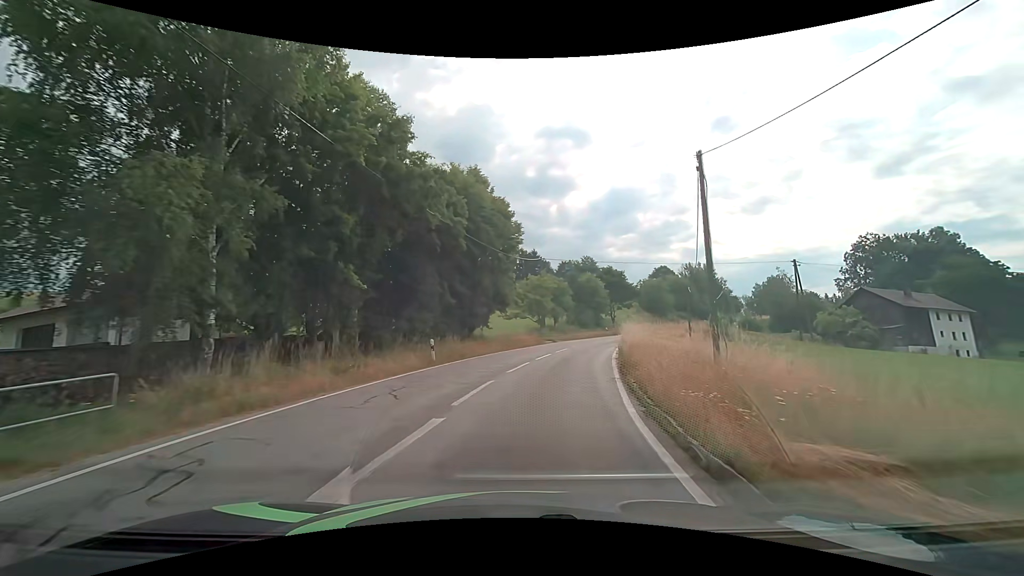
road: tertiary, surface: asphalt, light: Day
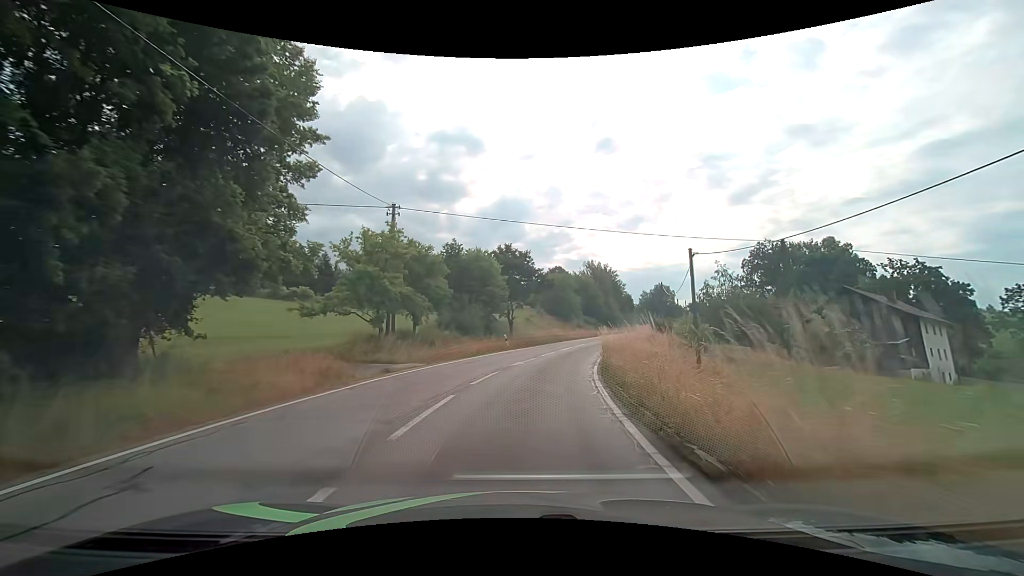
(+3.2, +26.6) m; +13°
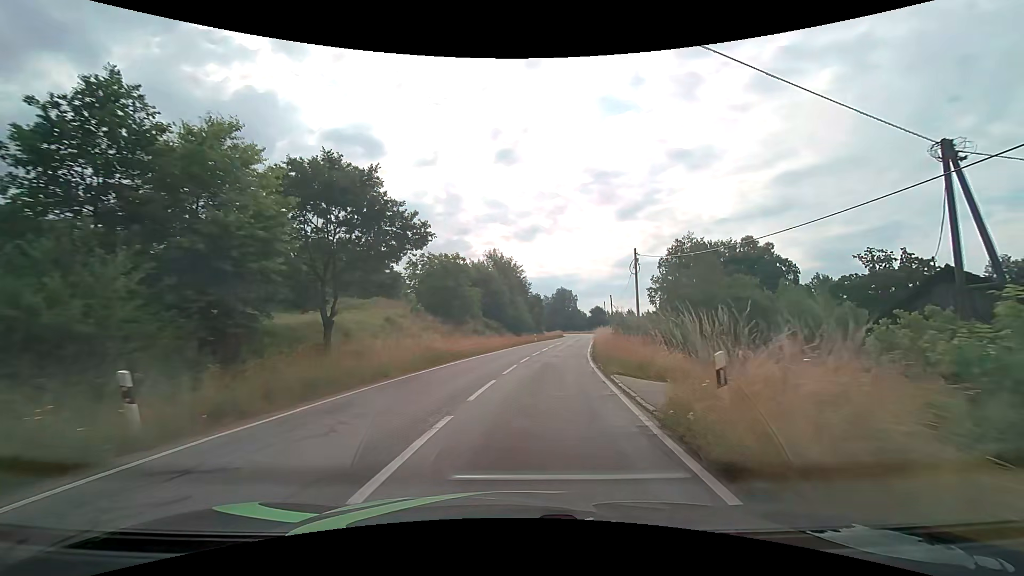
(+2.6, +27.3) m; +12°
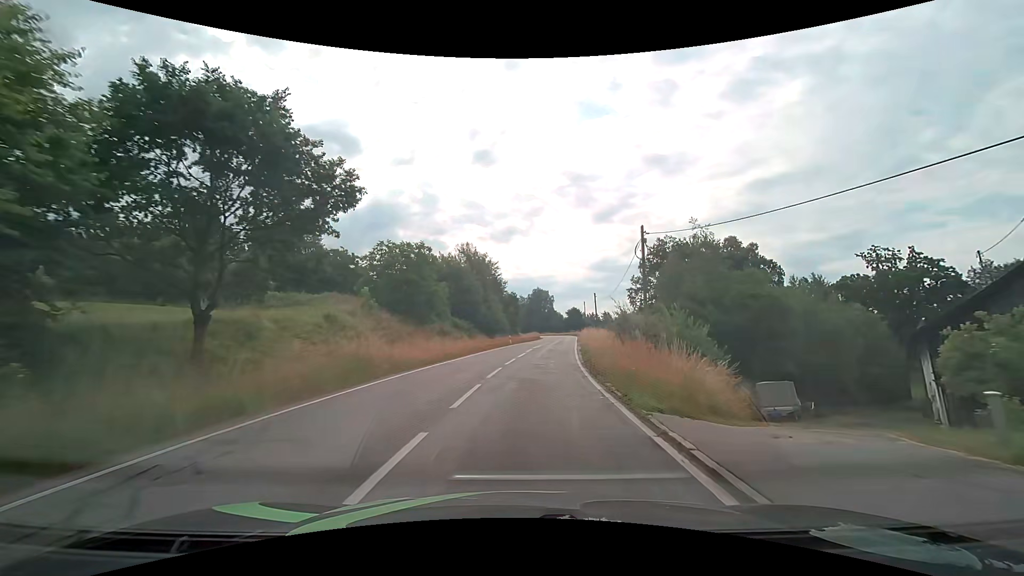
(+0.1, +7.1) m; +3°
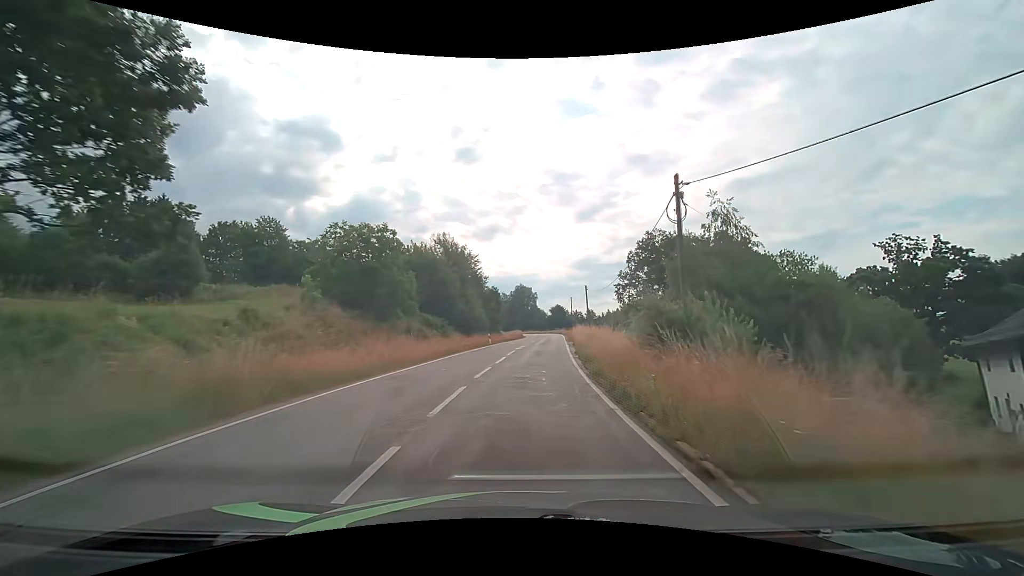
(+0.1, +7.2) m; +2°
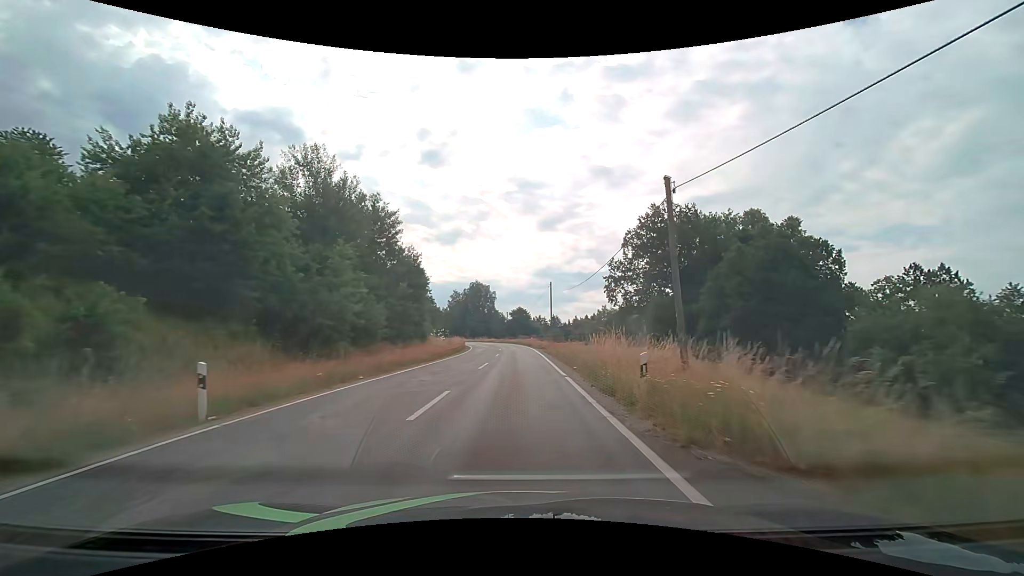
(+2.0, +38.4) m; +5°
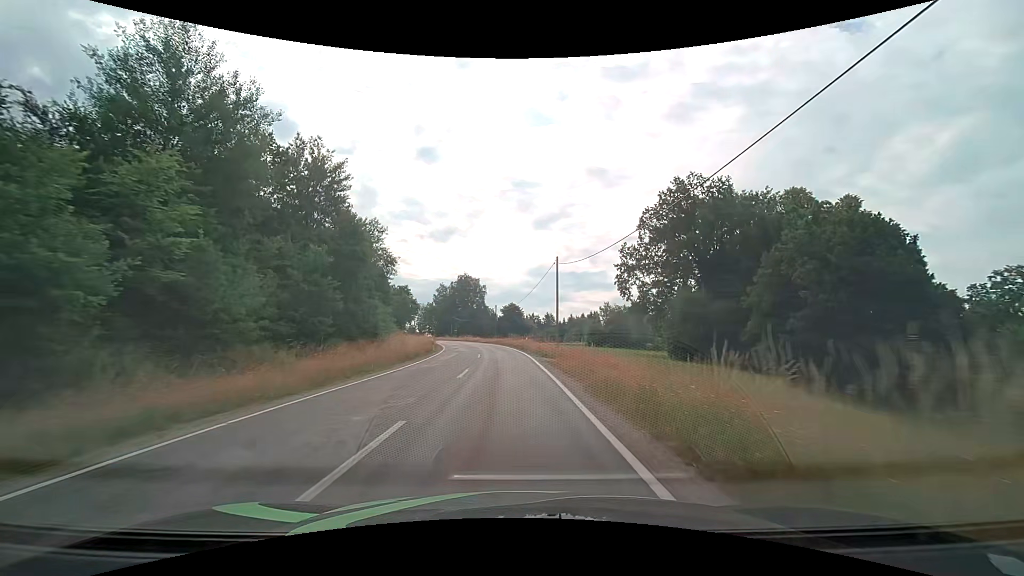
(+0.2, +16.2) m; +1°
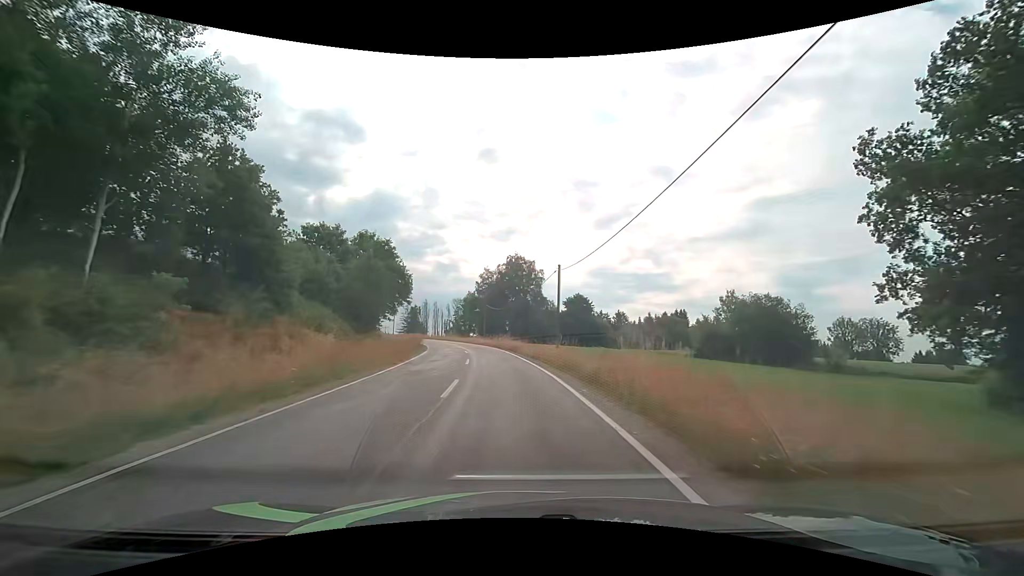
(-1.6, +42.4) m; -6°
(0, +10) (-1, +20) (-2, +30) (-3, +40) (-4, +50) (-6, +60) (-9, +69) (-12, +79) (-15, +88) (-19, +98) m
